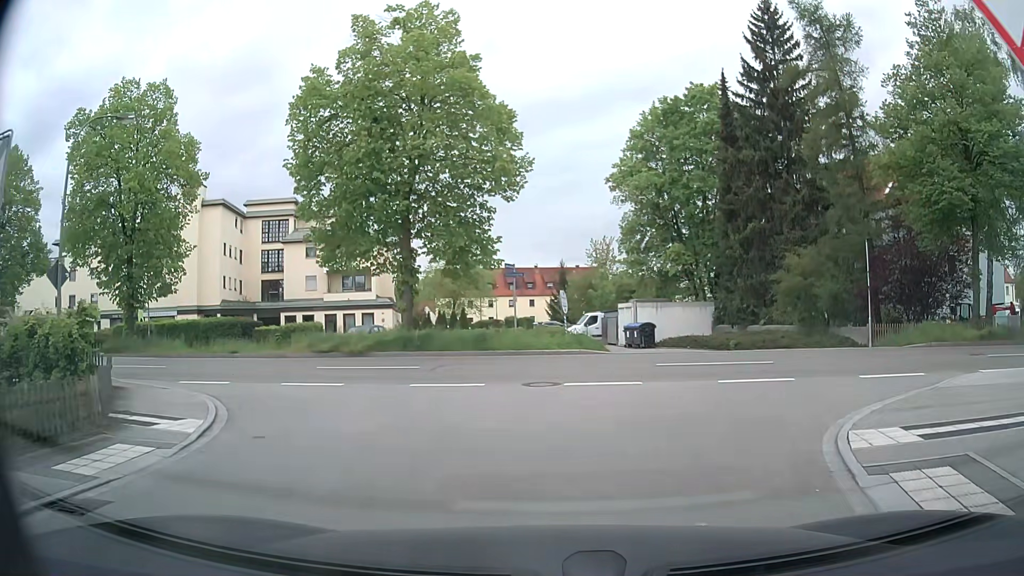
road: residential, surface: asphalt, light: Day
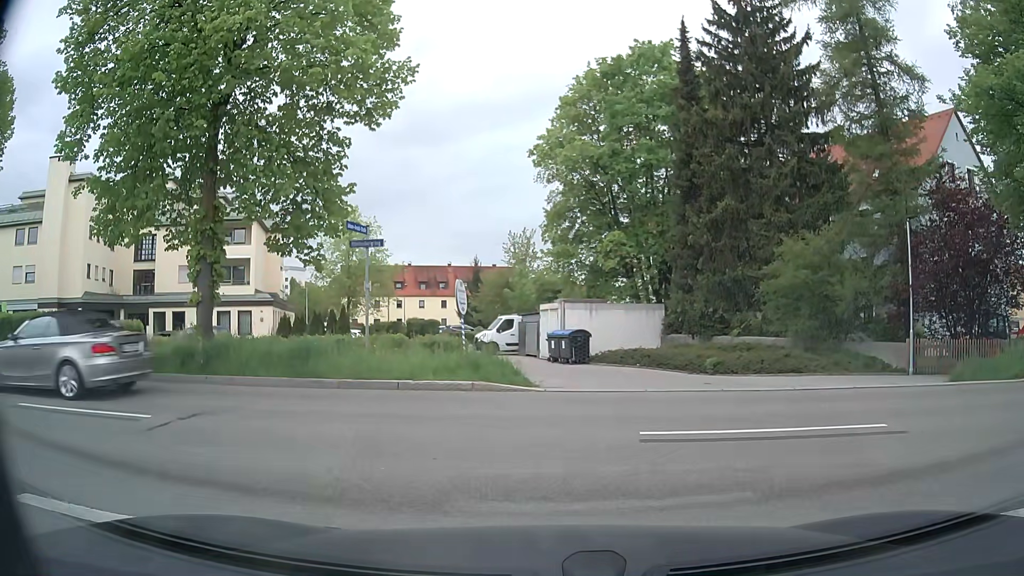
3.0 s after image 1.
(+0.5, +9.2) m; +9°
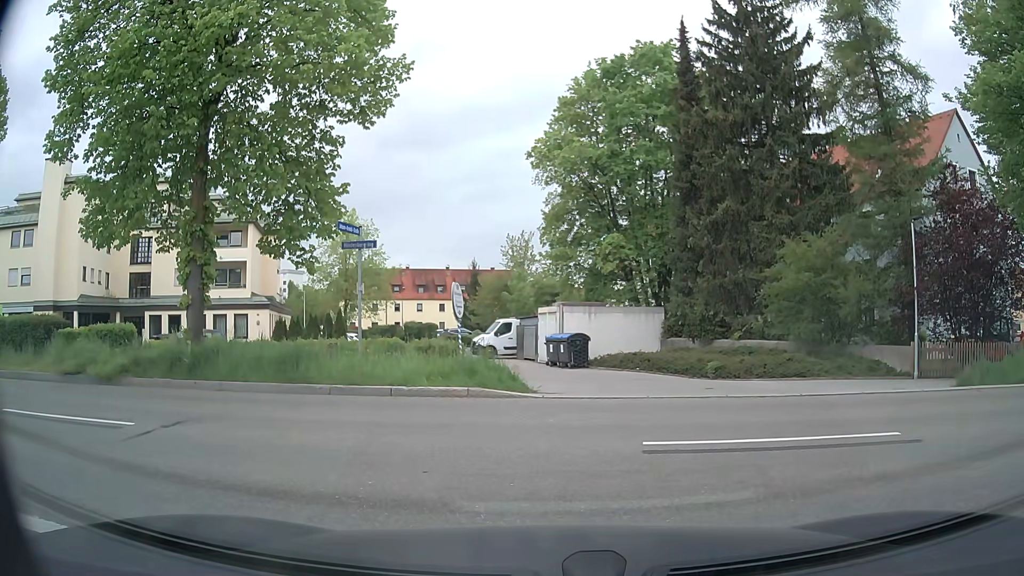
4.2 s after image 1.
(0.0, +0.4) m; 0°
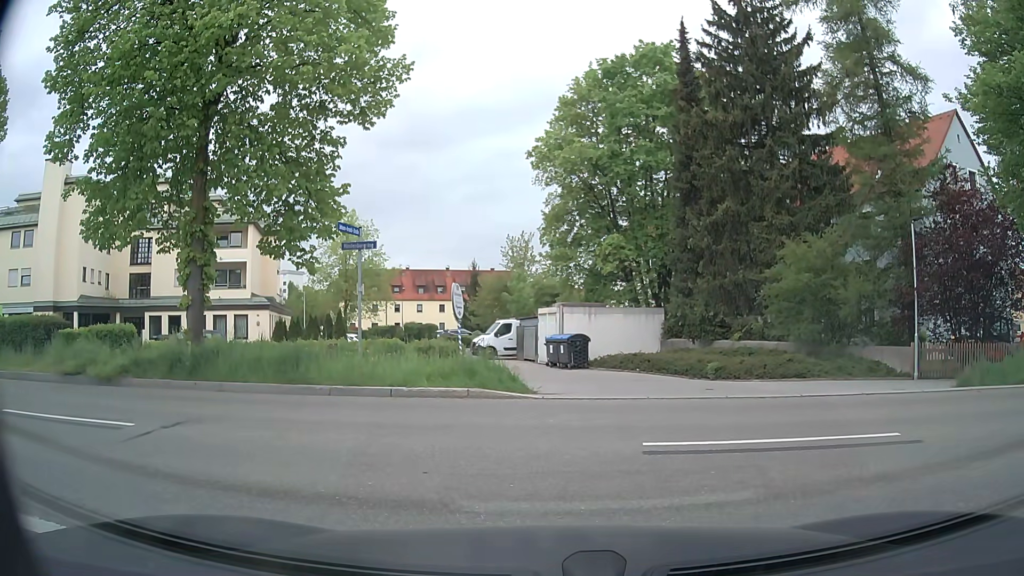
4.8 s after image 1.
(0.0, 0.0) m; 0°
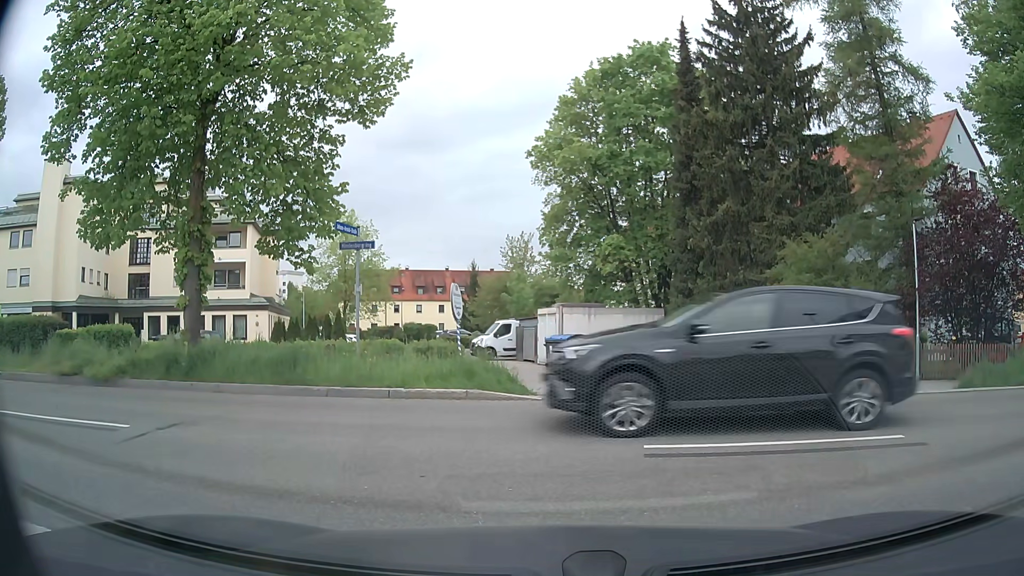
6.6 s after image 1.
(0.0, +0.1) m; 0°
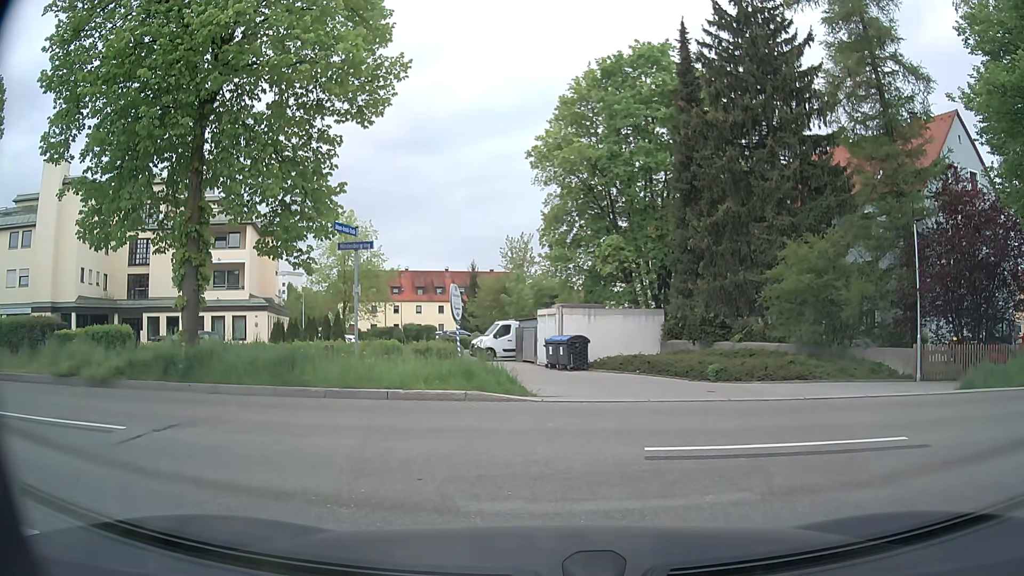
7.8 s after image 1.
(0.0, +0.1) m; 0°
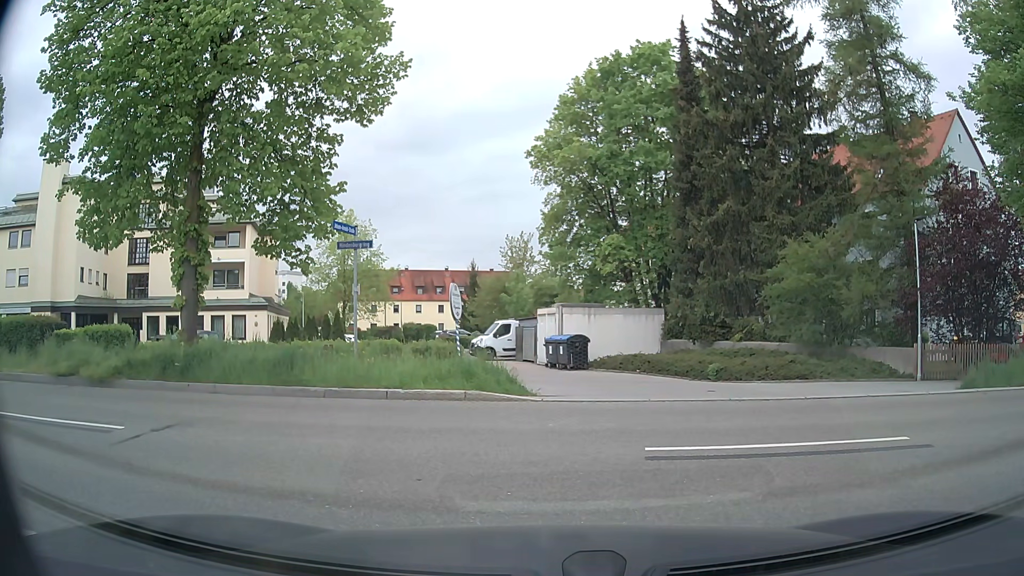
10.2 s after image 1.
(0.0, +0.1) m; 0°
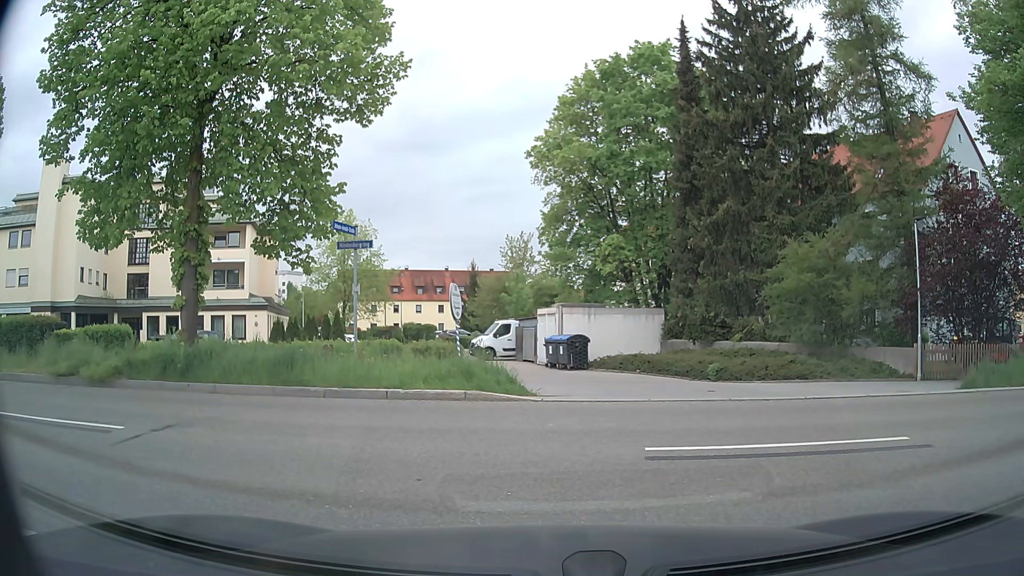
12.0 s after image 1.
(0.0, 0.0) m; 0°
(-4, +8) (-14, +11) (-24, +11) (-34, +11) (-44, +11) (-54, +11) (-64, +12) (-74, +12) (-84, +12) (-94, +12) m
